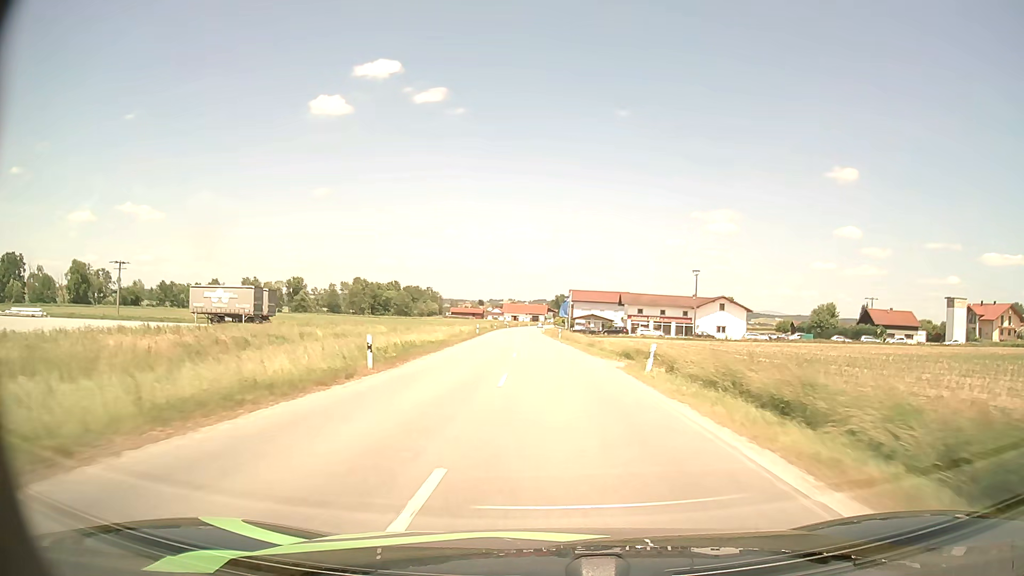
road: secondary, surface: asphalt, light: Day
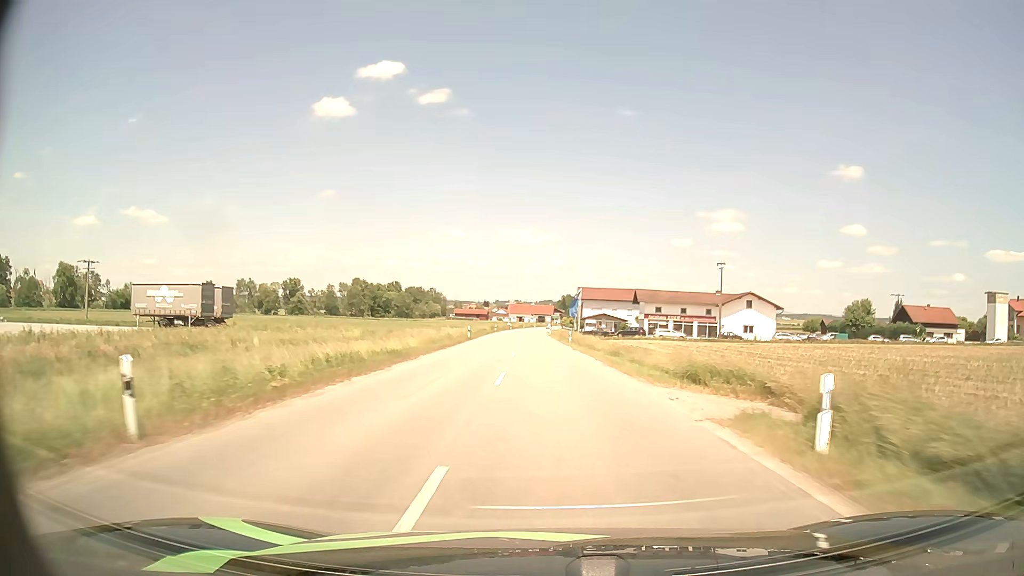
(-0.1, +11.9) m; -1°
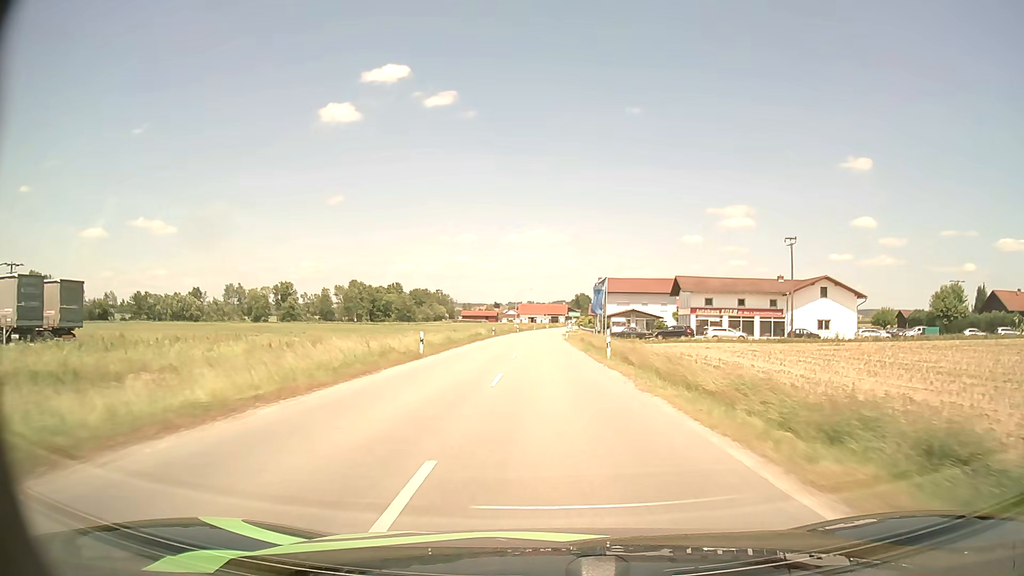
(-0.2, +23.8) m; -1°
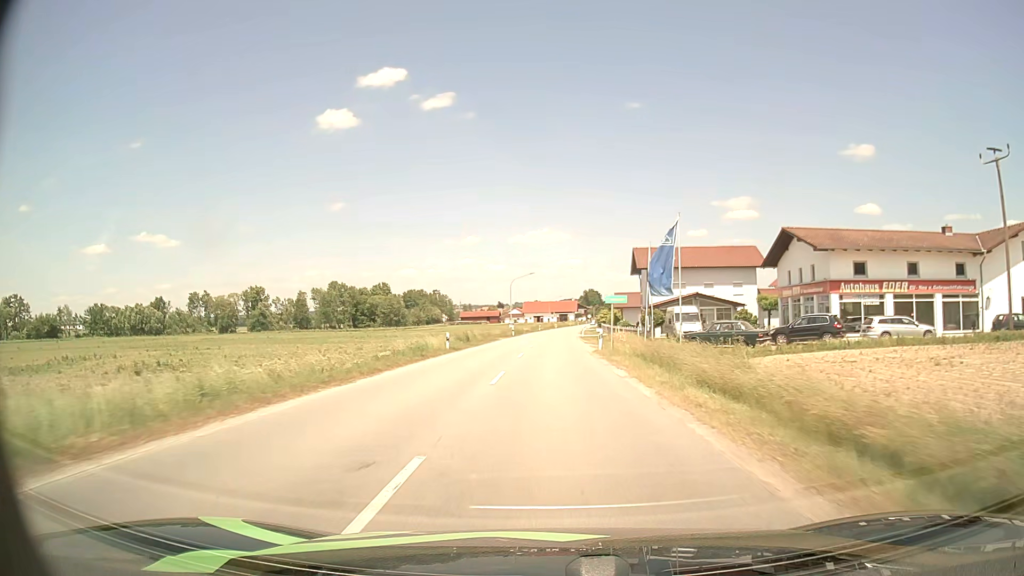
(-0.2, +35.8) m; -1°
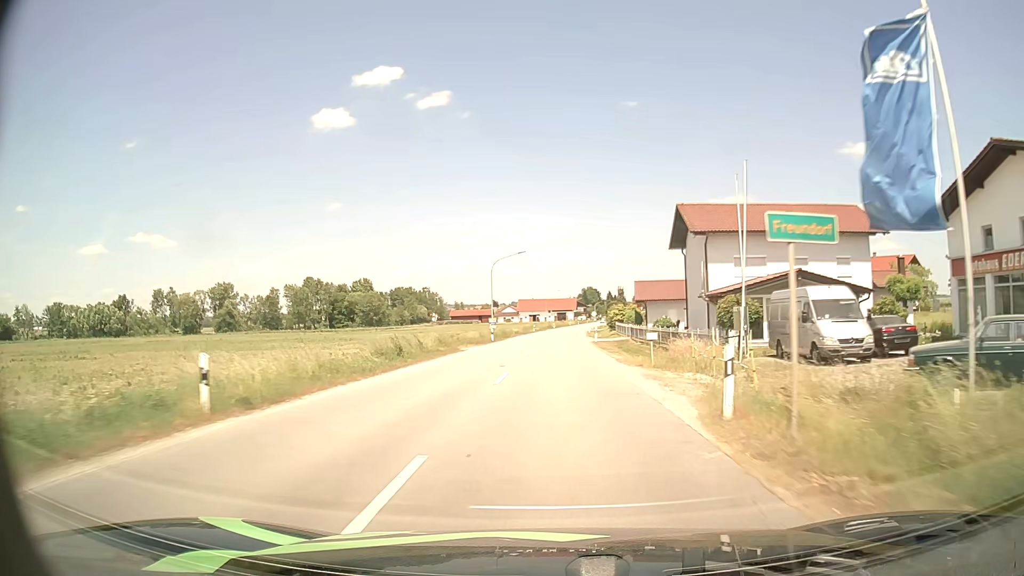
(0.0, +24.1) m; 0°
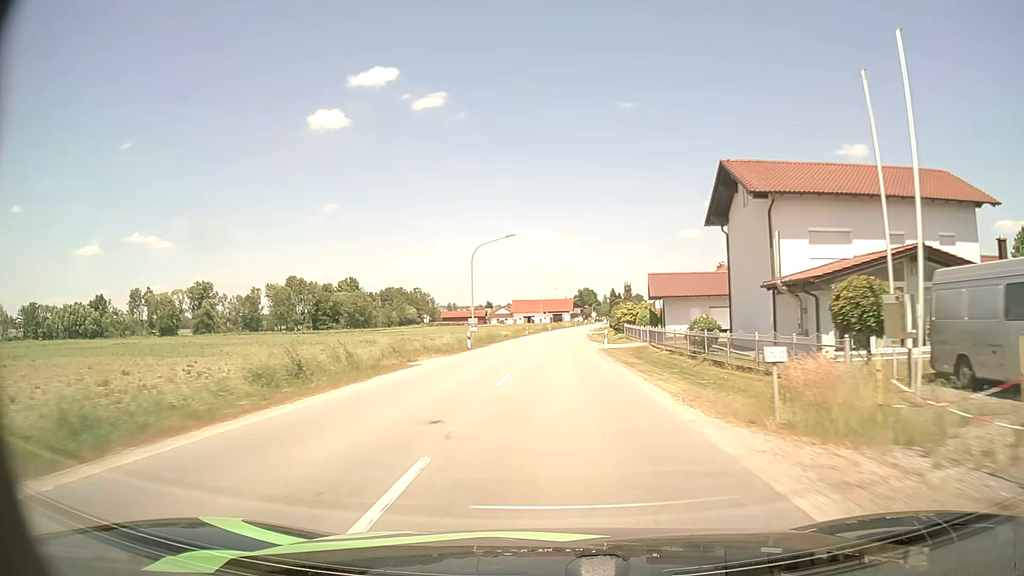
(0.0, +12.0) m; 0°
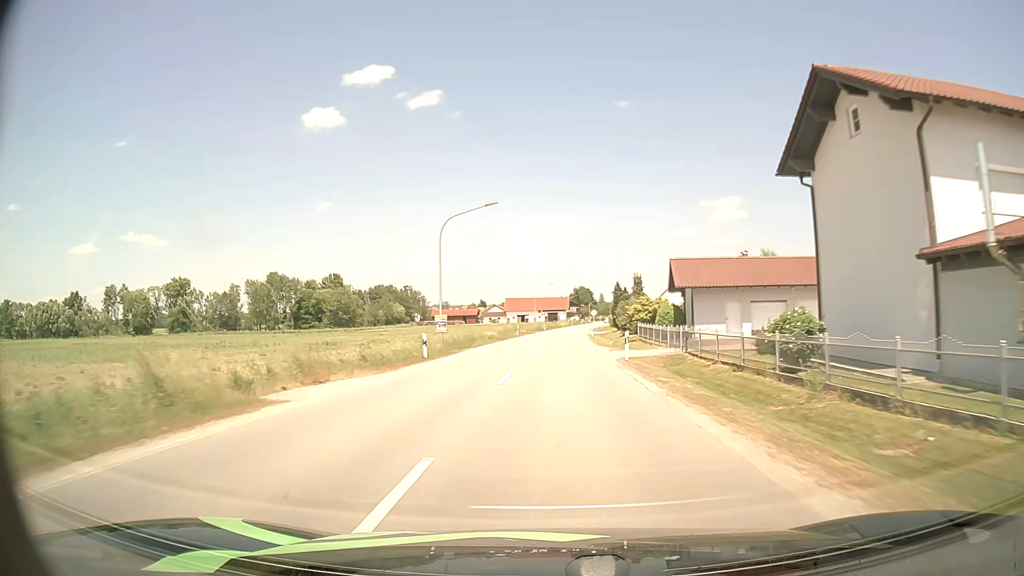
(0.0, +12.1) m; 0°
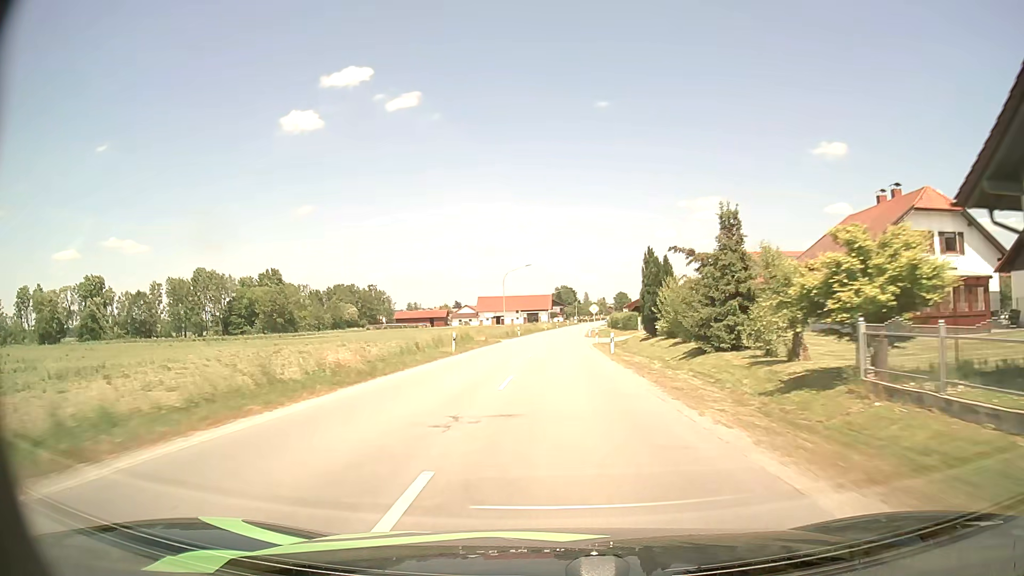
(+0.5, +36.5) m; +2°
(0, +10) (0, +20) (0, +30) (+1, +40) (+1, +50) (+1, +60) (+2, +70) (+2, +80) (+3, +90) (+4, +100) m
